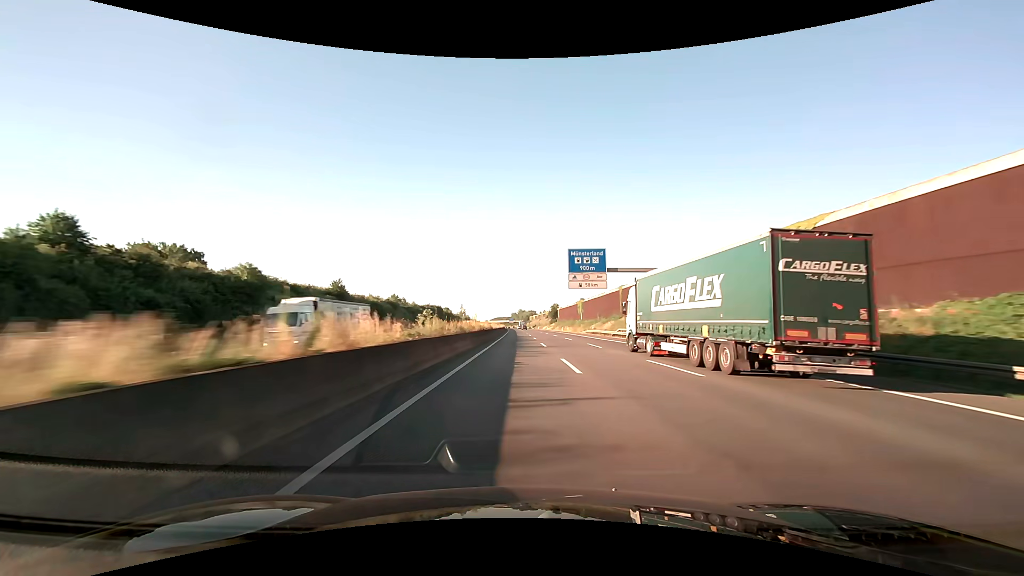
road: motorway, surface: asphalt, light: Day
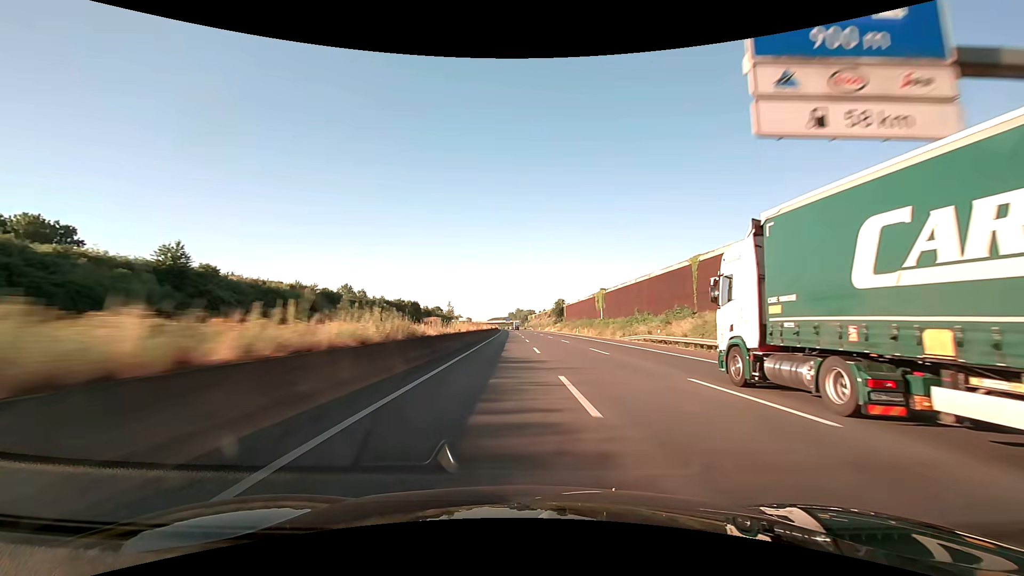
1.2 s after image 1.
(+0.1, +42.7) m; 0°
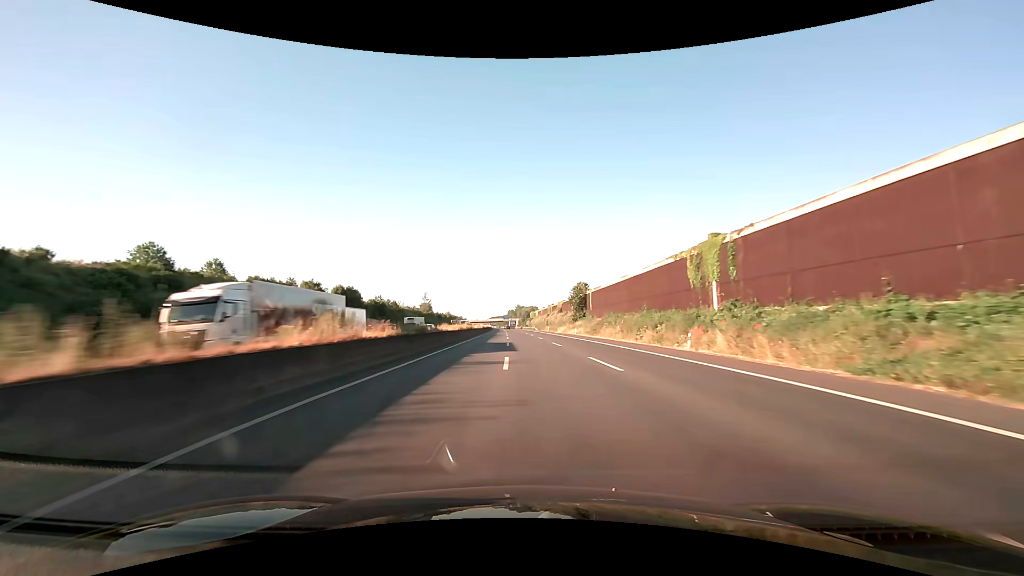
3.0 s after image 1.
(0.0, +64.1) m; 0°
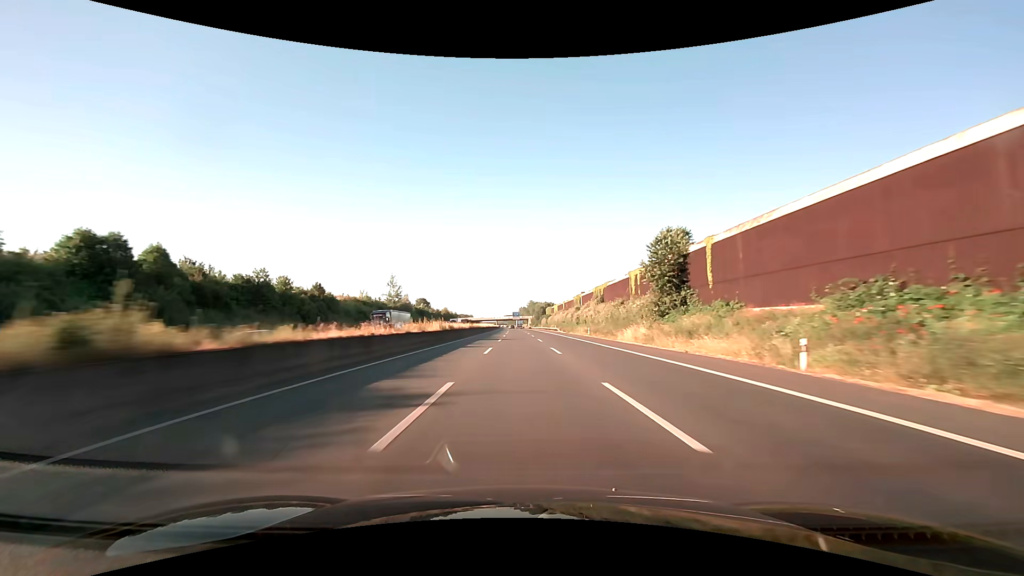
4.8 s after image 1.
(-0.5, +63.6) m; -1°
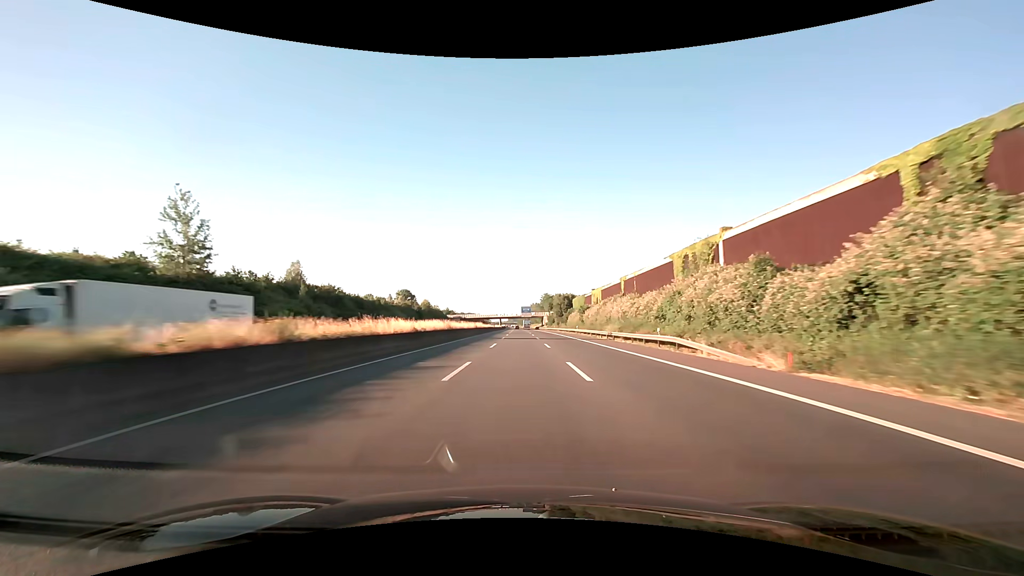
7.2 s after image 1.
(-1.2, +83.4) m; -1°
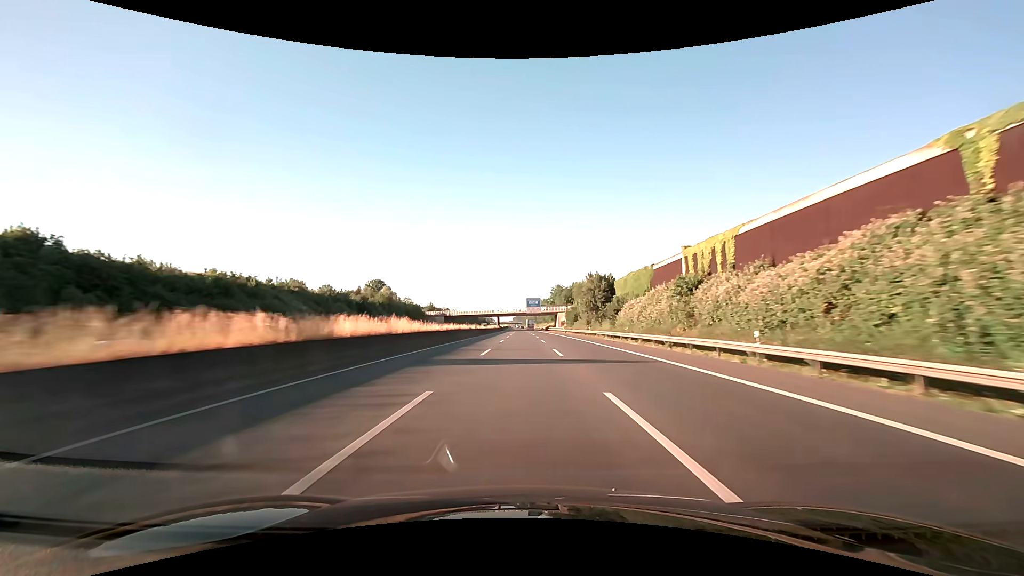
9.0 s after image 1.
(-0.3, +62.0) m; -1°
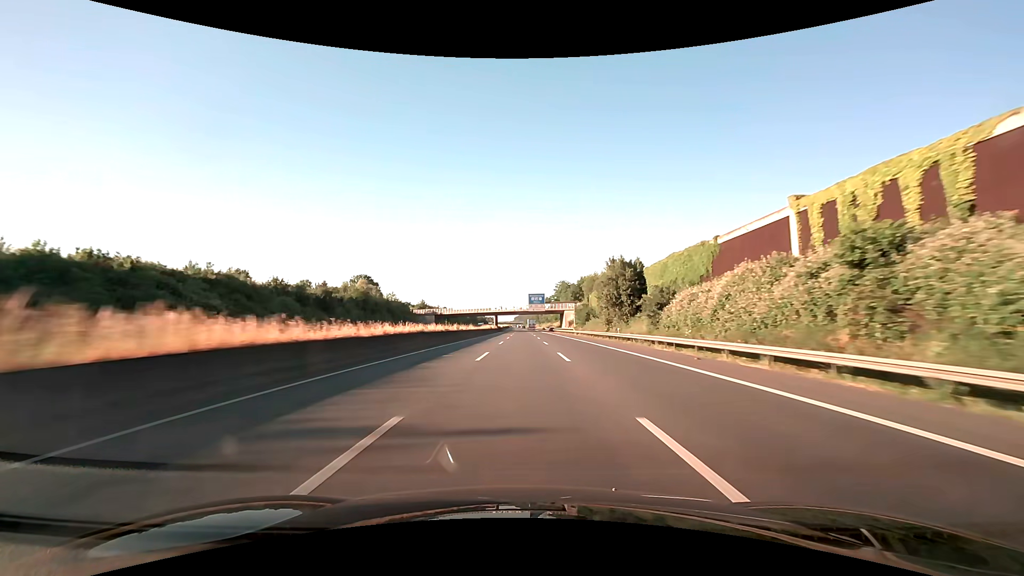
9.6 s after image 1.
(0.0, +20.6) m; 0°
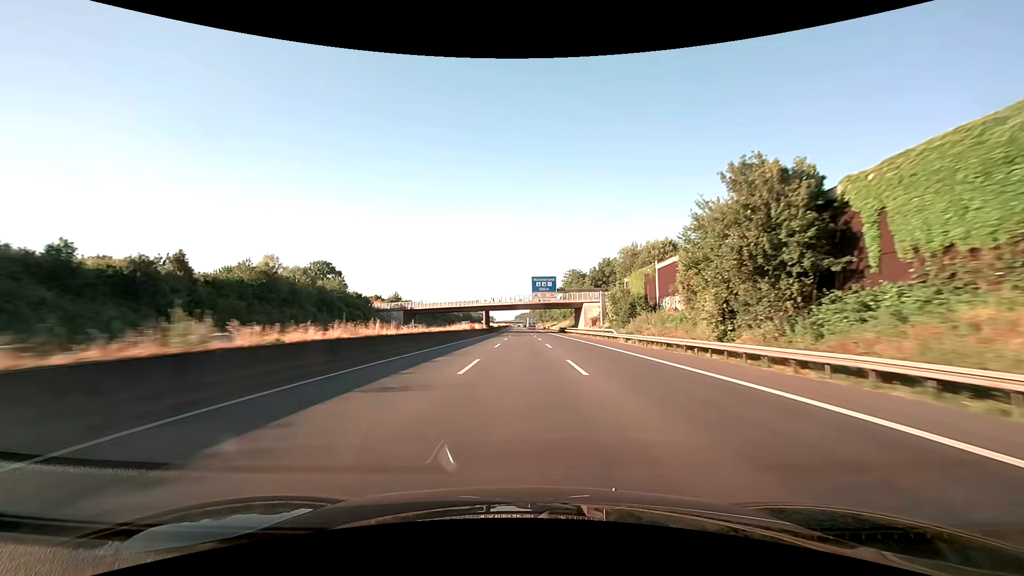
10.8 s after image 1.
(-0.1, +41.3) m; 0°
(0, +10) (0, +20) (0, +30) (0, +40) (0, +50) (0, +60) (0, +70) (0, +80) (0, +90) (0, +100) m
